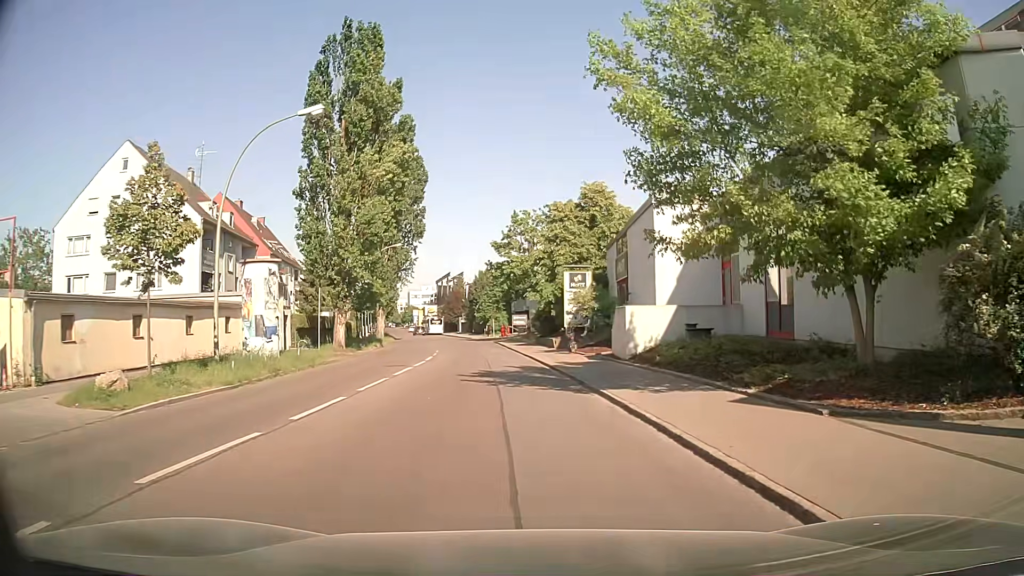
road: residential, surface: asphalt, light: Day
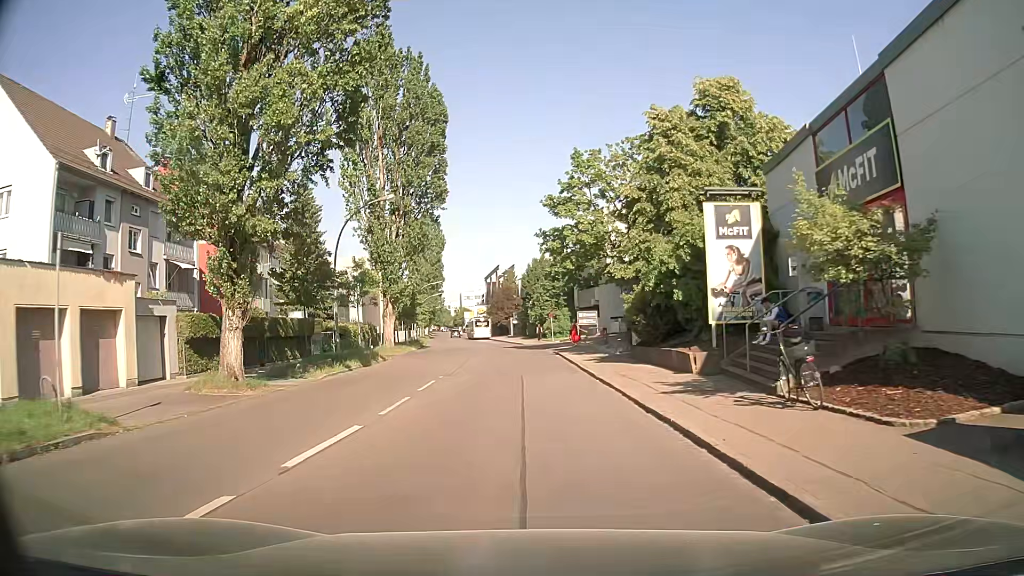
(-1.1, +21.5) m; -4°
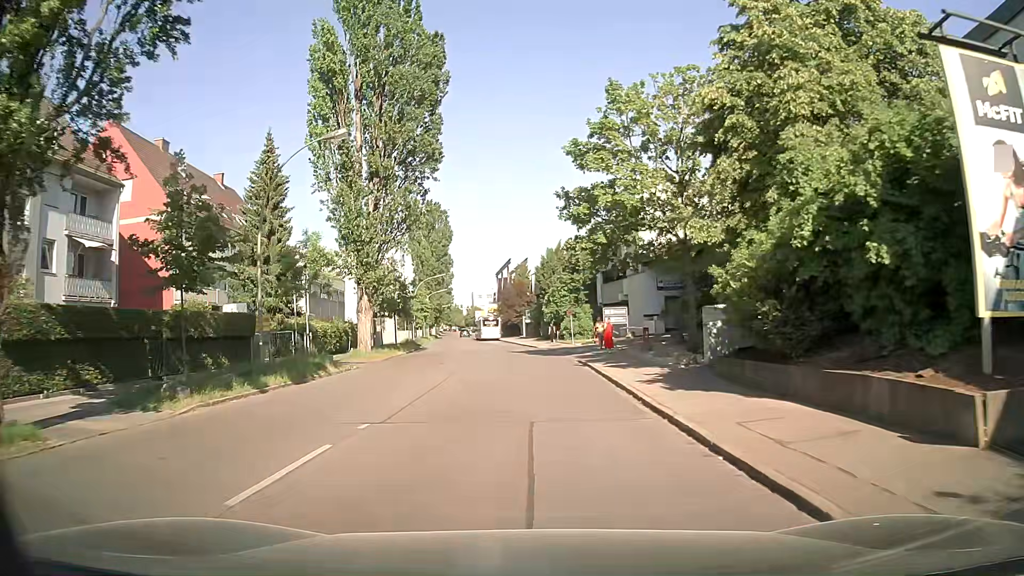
(-0.2, +10.9) m; 0°
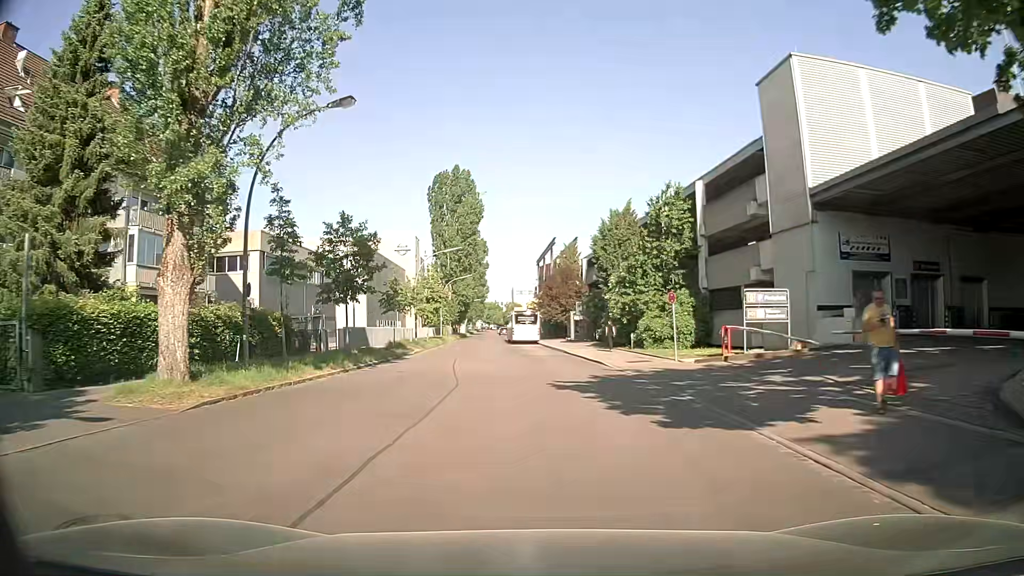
(-1.2, +24.4) m; -4°
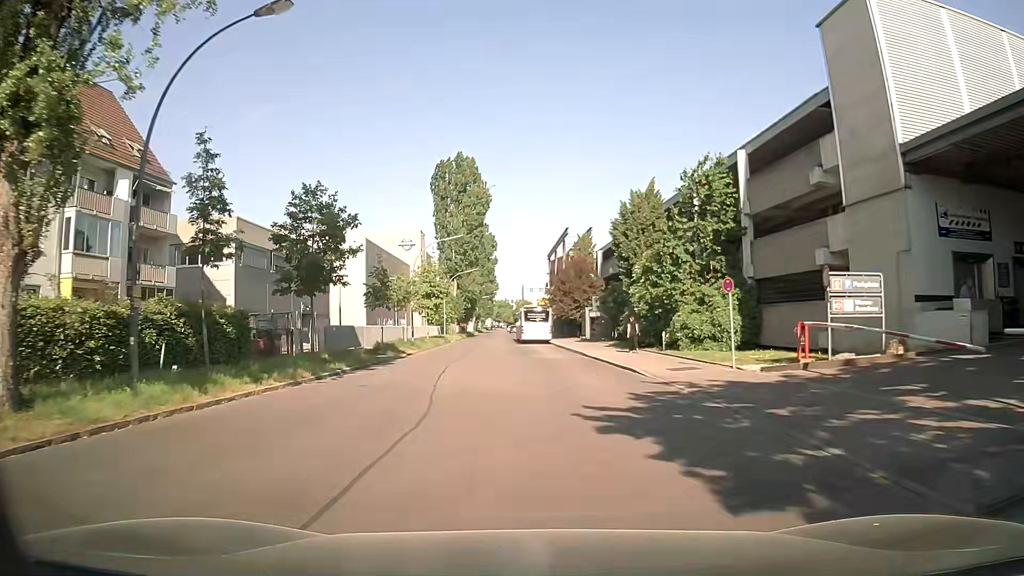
(-0.1, +6.2) m; -1°
(0, +10) (-1, +20) (-2, +30) (-3, +40) (-3, +50) (-4, +60) (-5, +70) (-5, +80) (-5, +90) (-5, +100) m
